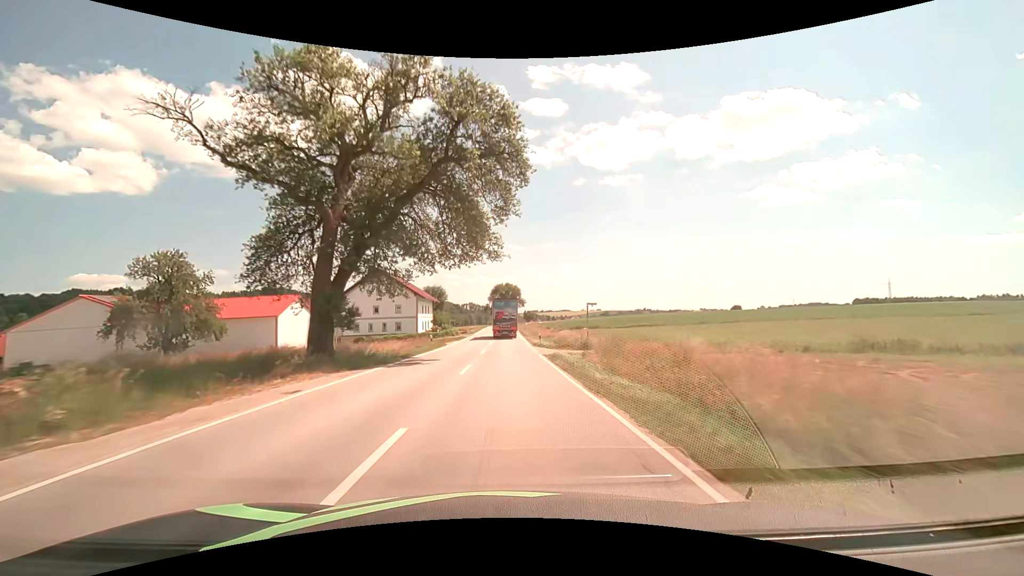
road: secondary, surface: asphalt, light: Day
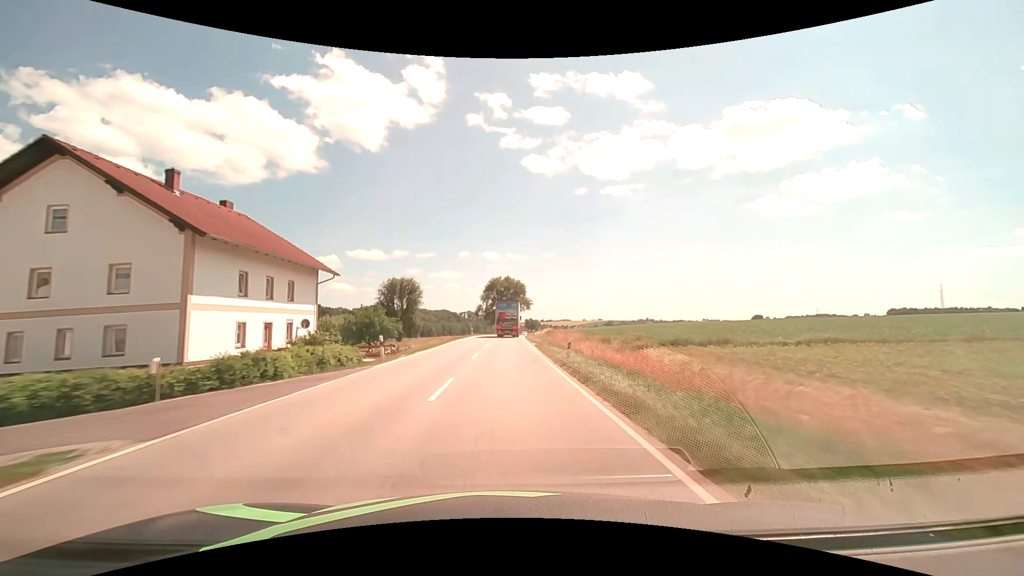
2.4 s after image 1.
(+0.1, +53.3) m; 0°
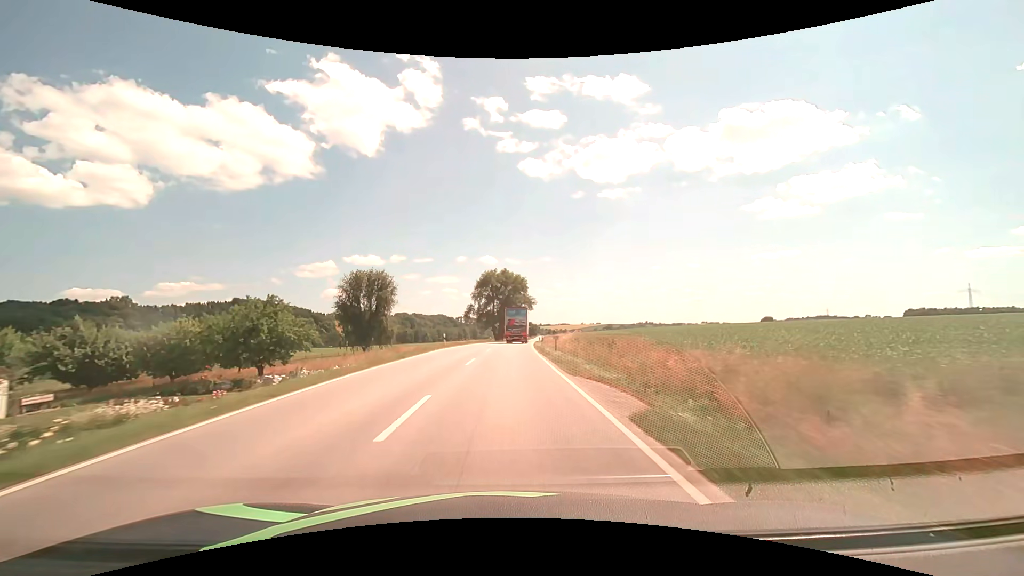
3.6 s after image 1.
(+0.1, +27.3) m; 0°
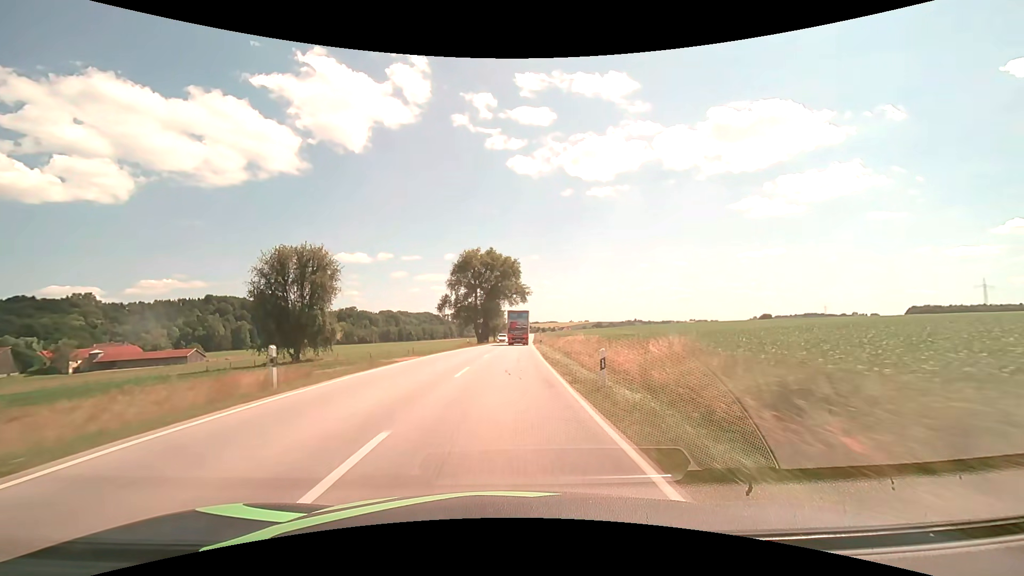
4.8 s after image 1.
(+0.2, +27.6) m; +1°
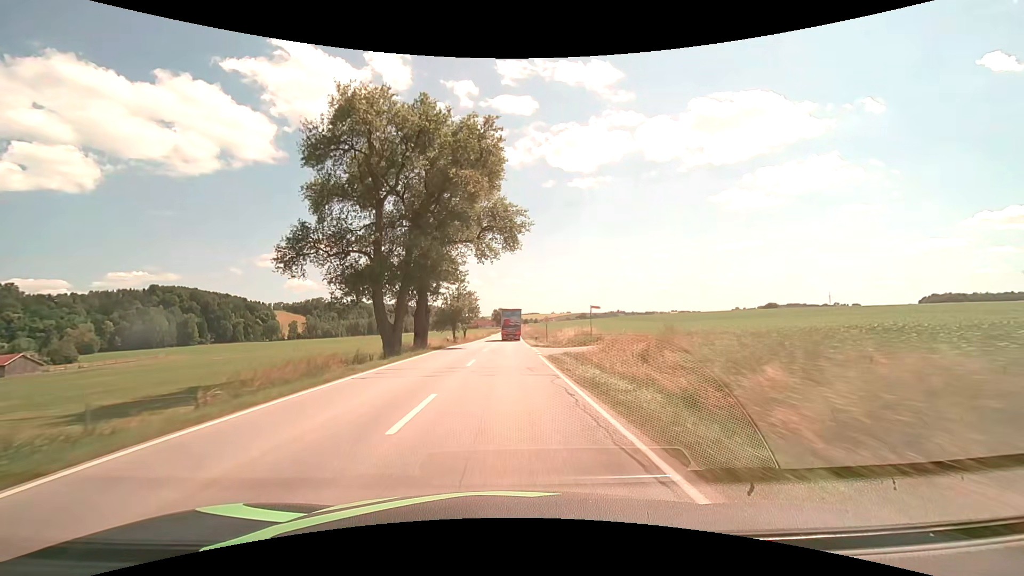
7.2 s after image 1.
(+1.3, +55.9) m; +2°
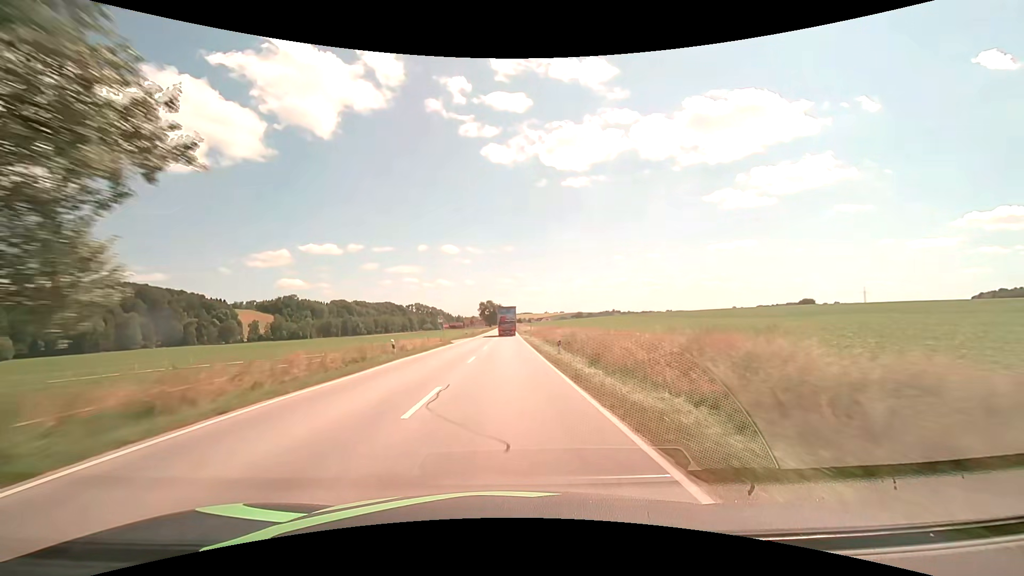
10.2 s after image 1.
(+0.6, +70.8) m; +1°
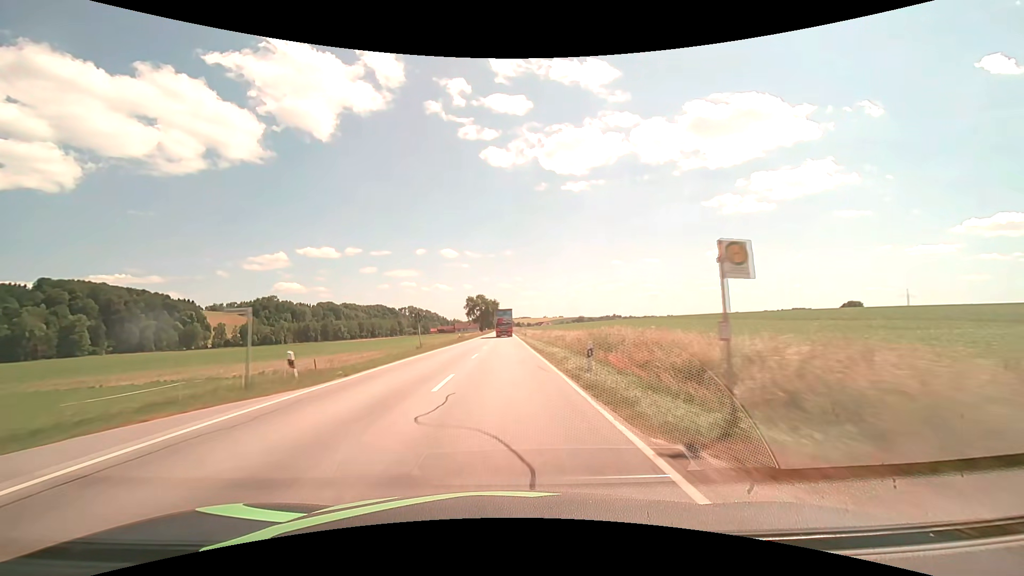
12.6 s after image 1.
(+0.1, +56.7) m; 0°
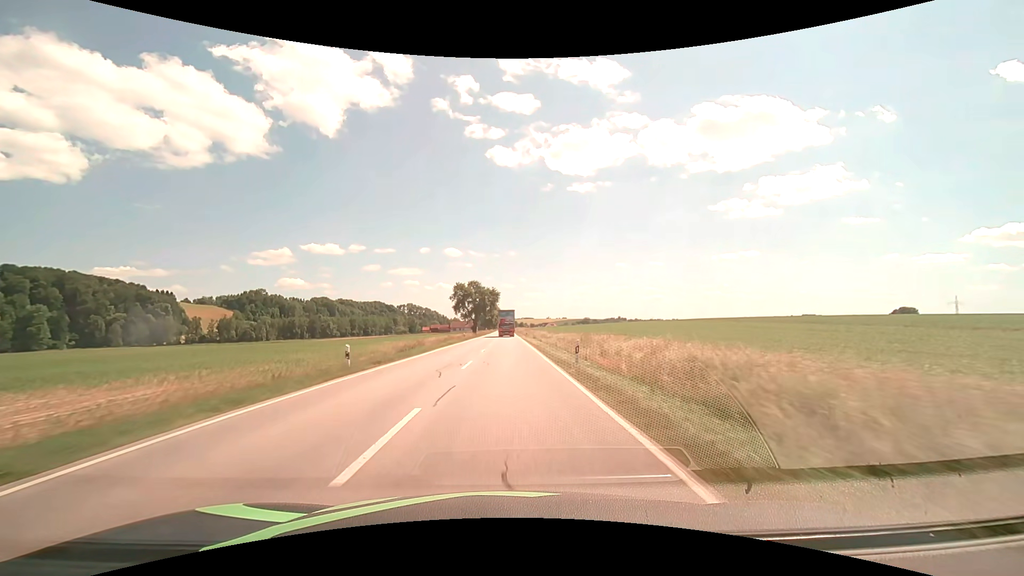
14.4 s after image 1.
(-0.1, +42.4) m; 0°
(0, +10) (0, +20) (0, +30) (0, +40) (0, +50) (0, +60) (0, +70) (0, +80) (0, +90) (0, +100) m
